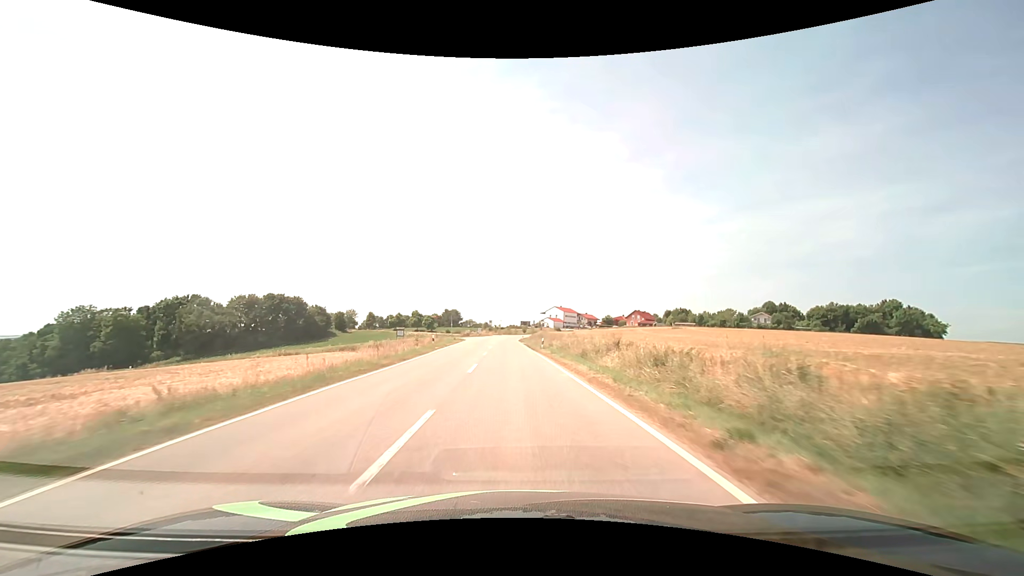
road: tertiary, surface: asphalt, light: Day
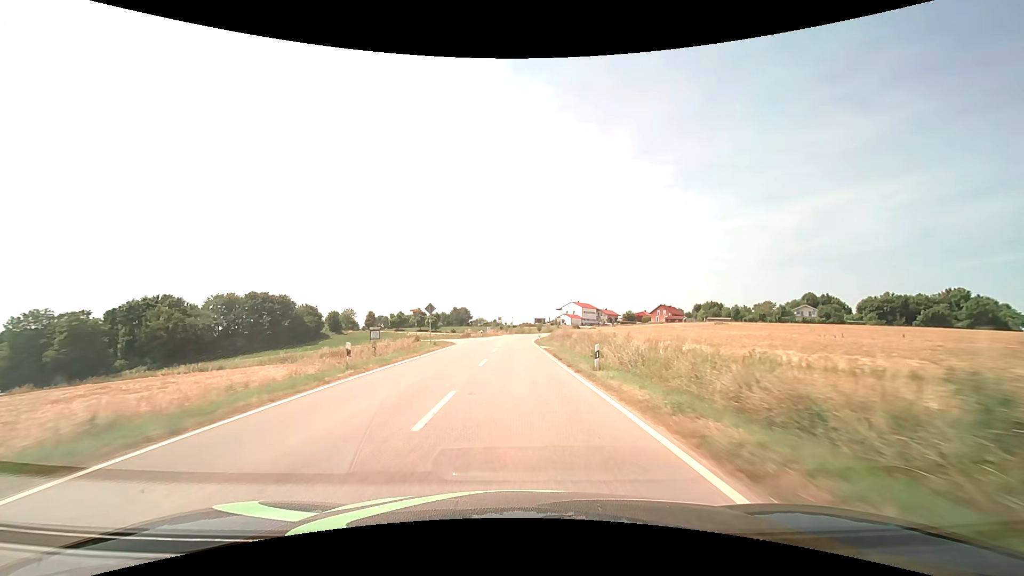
(-0.2, +20.6) m; -1°
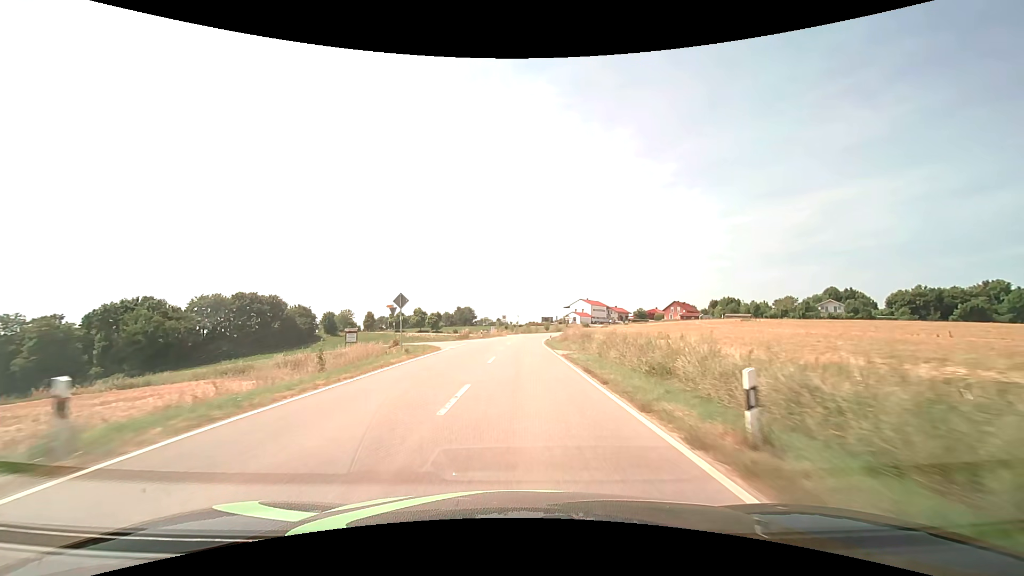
(-0.1, +10.4) m; -1°
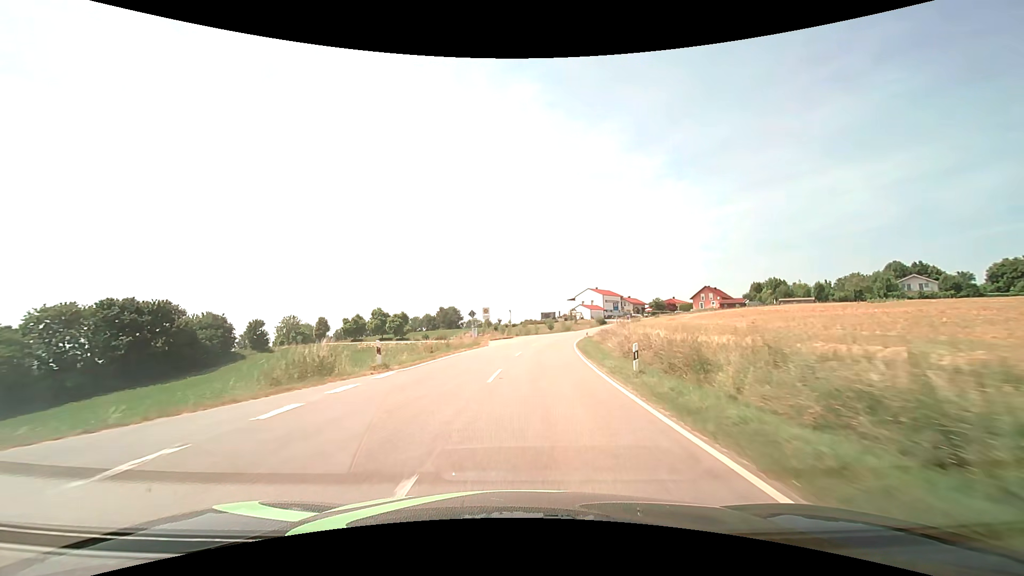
(+0.1, +41.9) m; +1°
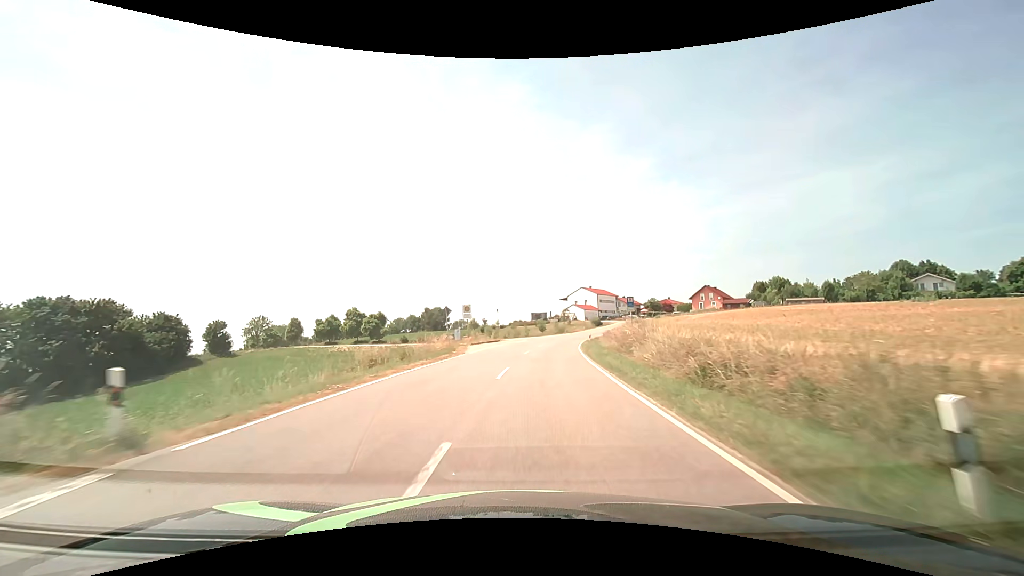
(+0.1, +10.5) m; +1°
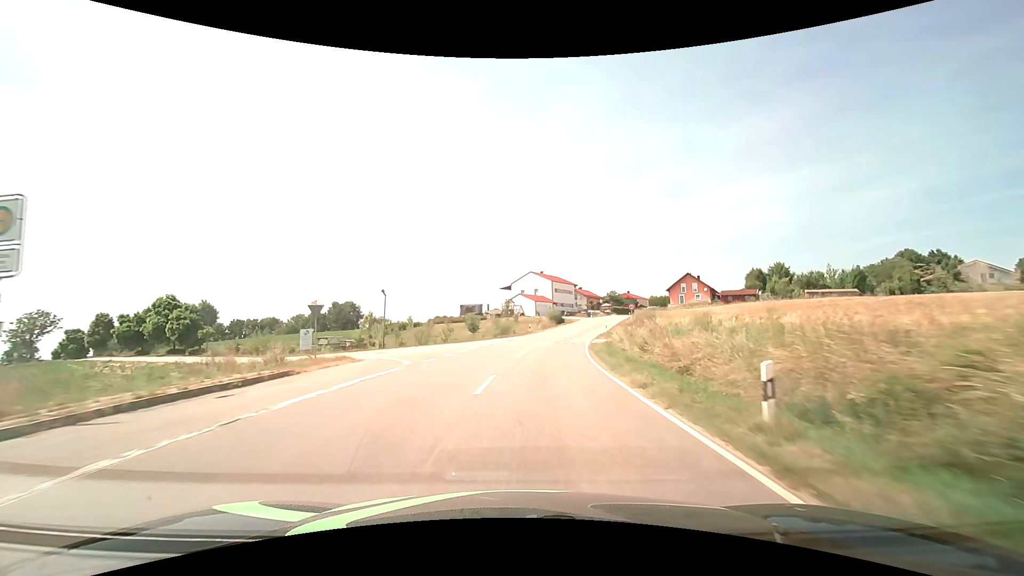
(+2.7, +40.2) m; +7°
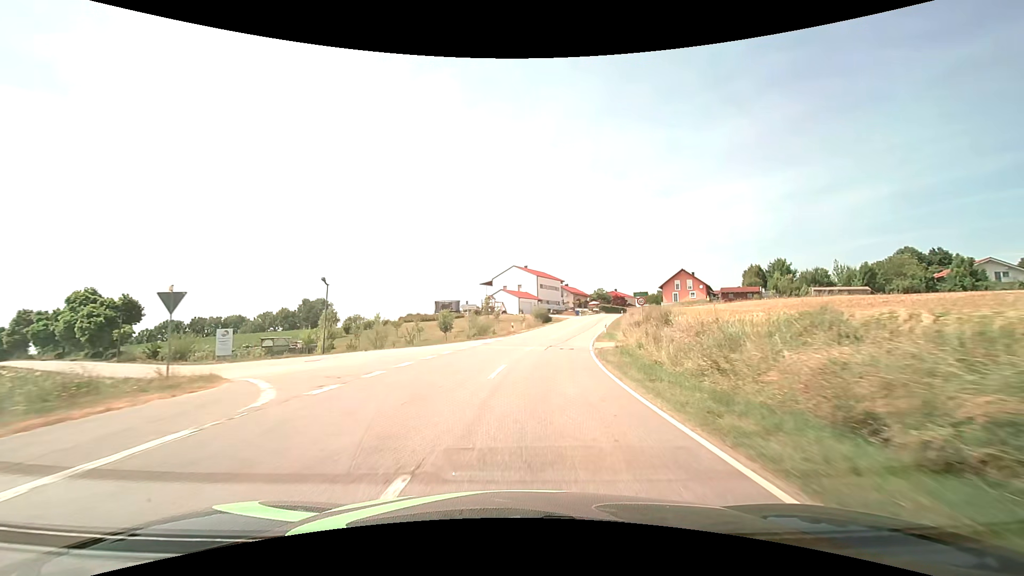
(+0.1, +9.3) m; +2°
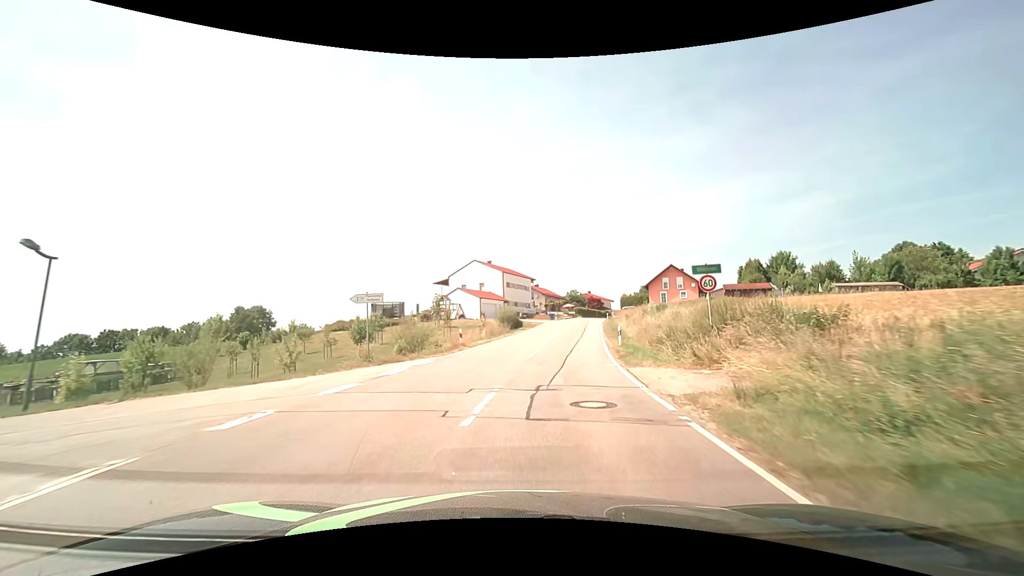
(+0.6, +17.5) m; +4°
(0, +10) (+1, +20) (+3, +30) (+4, +40) (+6, +50) (+8, +59) (+10, +69) (+12, +79) (+14, +89) (+17, +98) m
